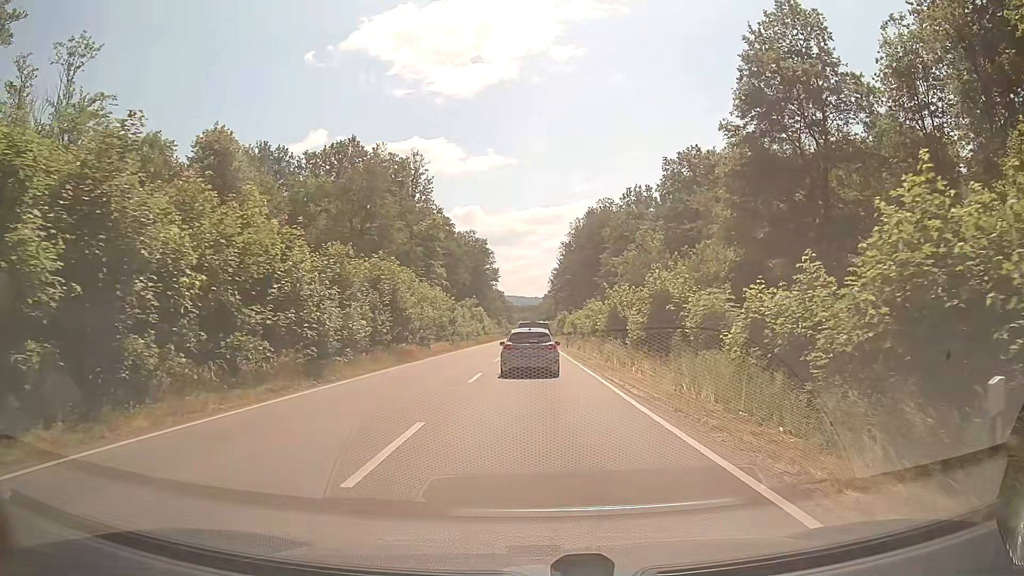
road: secondary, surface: asphalt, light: Day
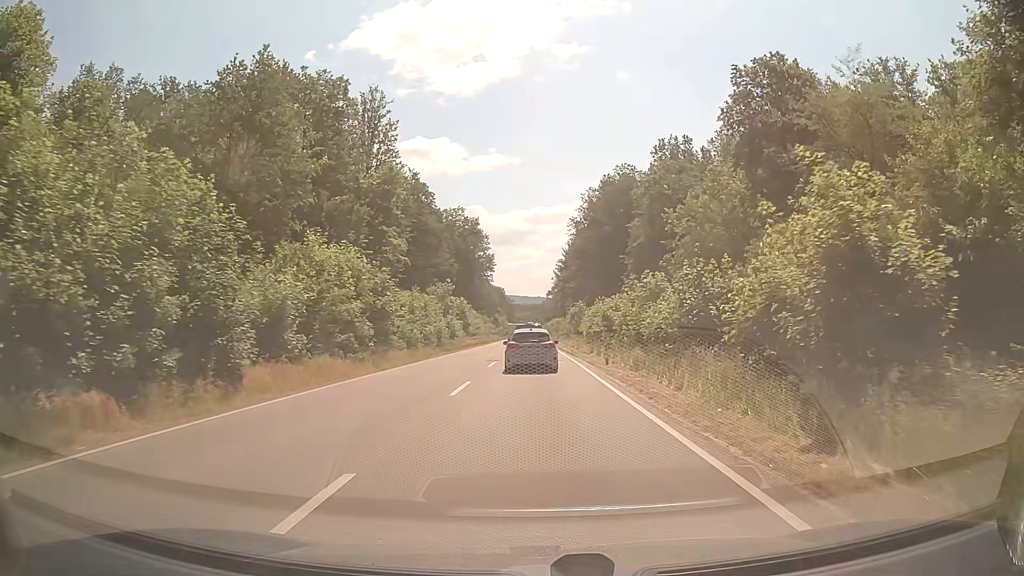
(-0.1, +27.9) m; 0°
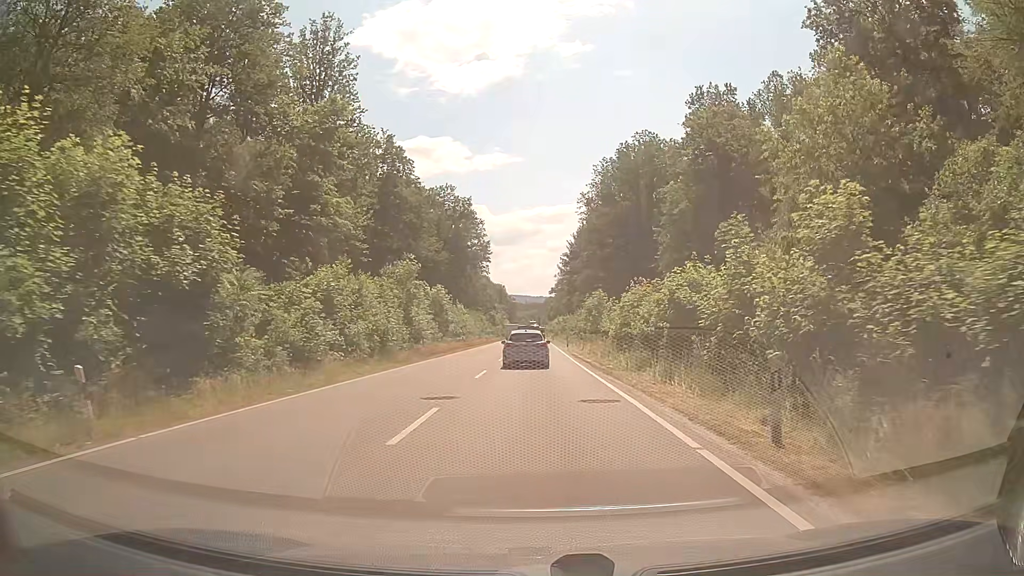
(-0.1, +18.5) m; 0°
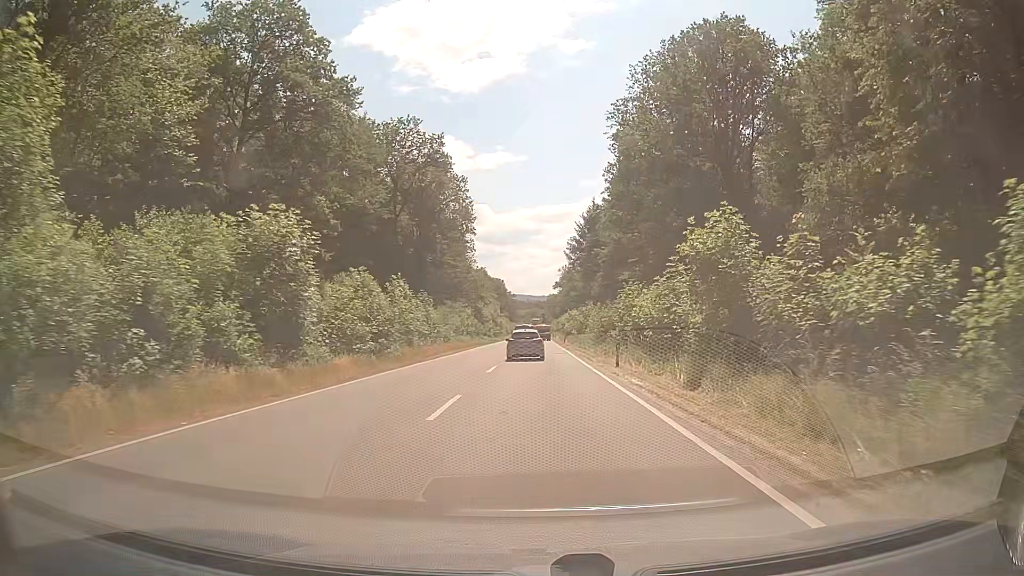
(-0.1, +34.0) m; -1°
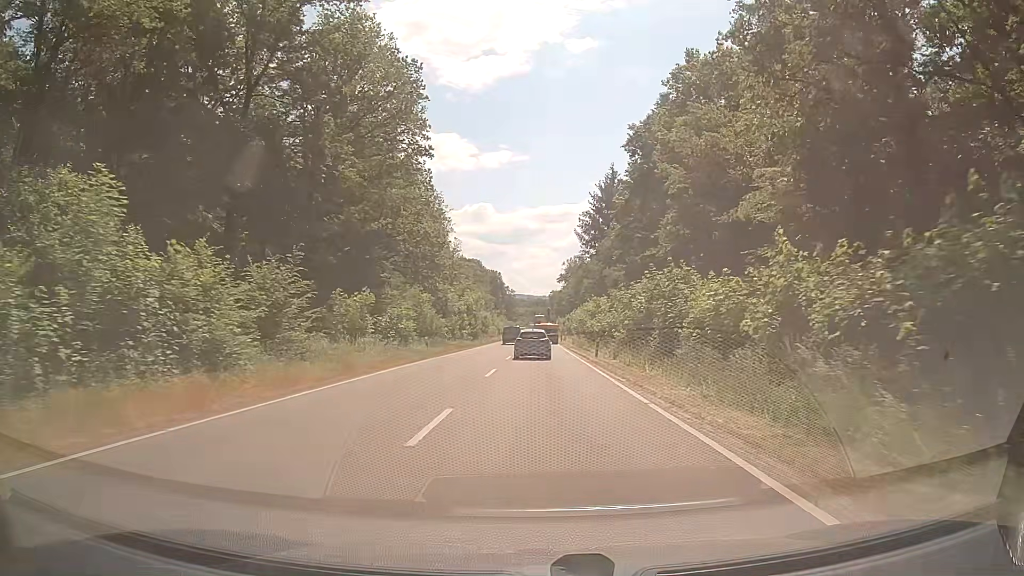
(+0.2, +38.8) m; 0°
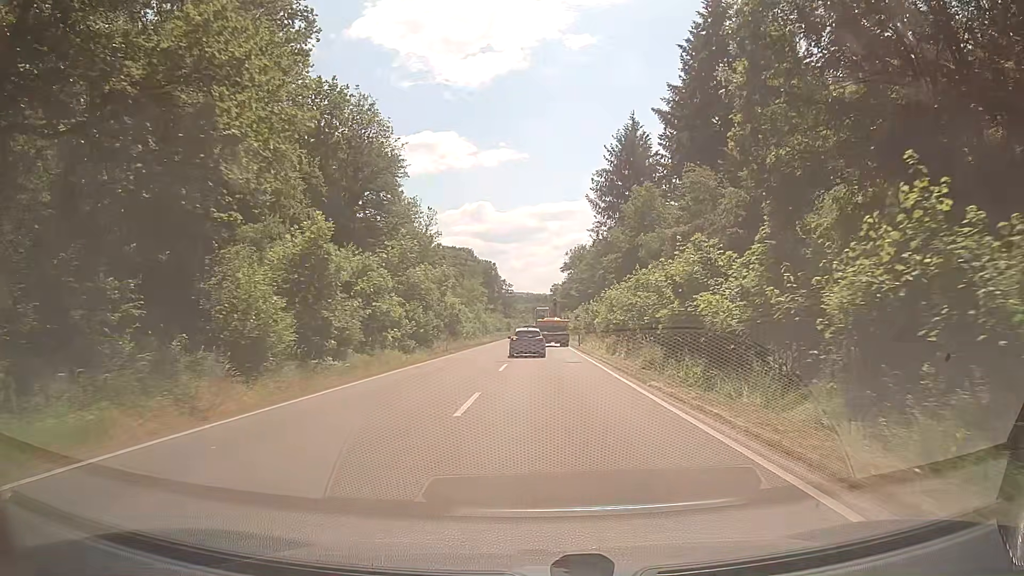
(+0.1, +33.2) m; +1°
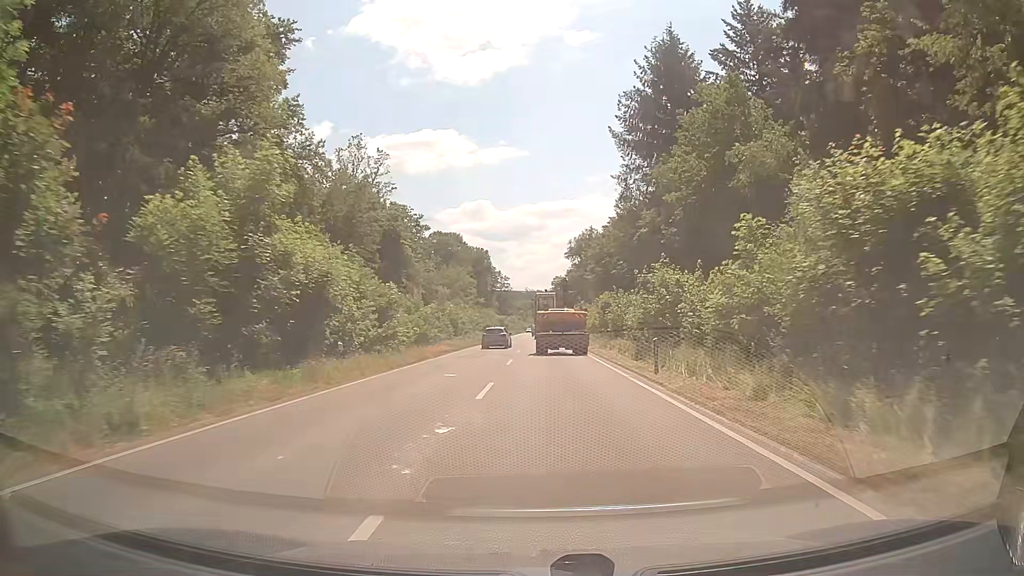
(-0.5, +33.9) m; -1°
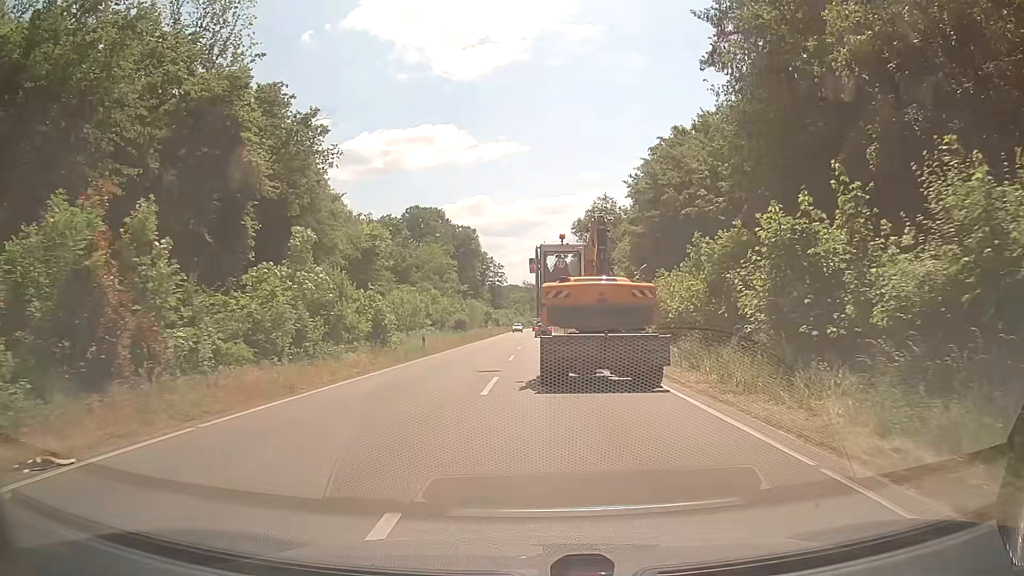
(-0.2, +35.4) m; 0°
(0, +10) (0, +20) (0, +30) (-1, +40) (-3, +50) (-3, +60) (-3, +70) (-2, +80) (-1, +90) (-1, +100) m
